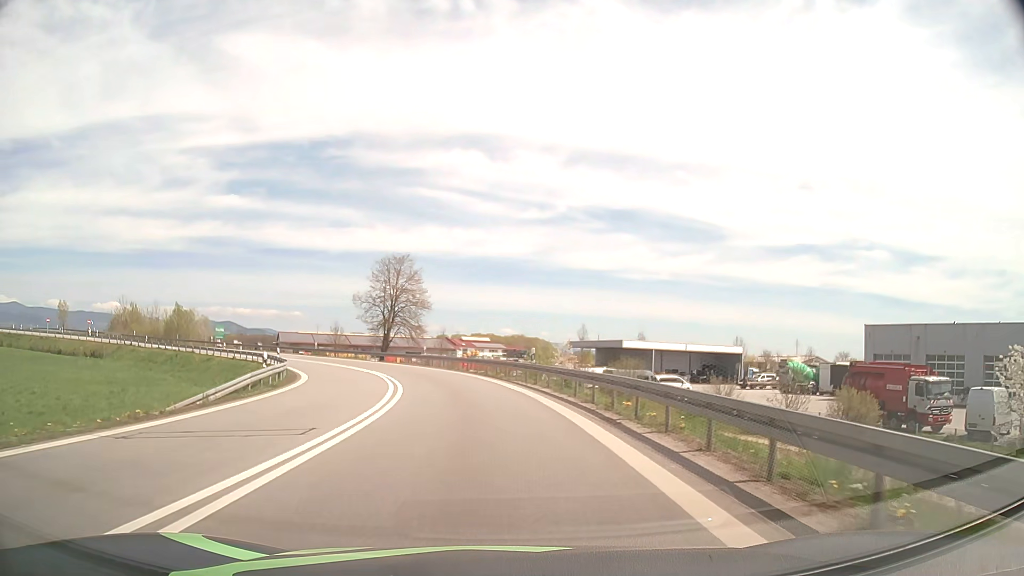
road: motorway_link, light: Day
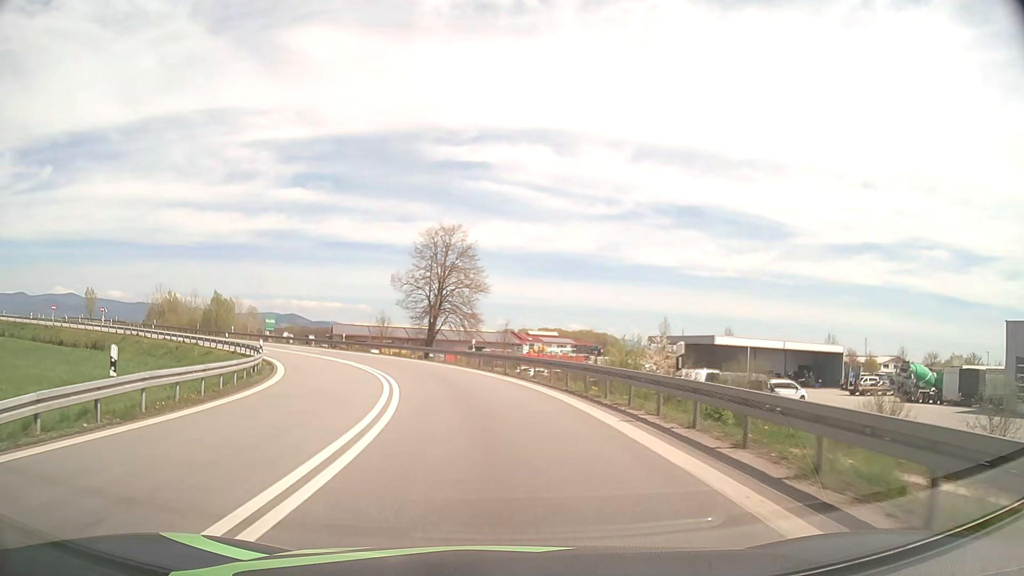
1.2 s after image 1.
(-0.6, +14.1) m; -5°
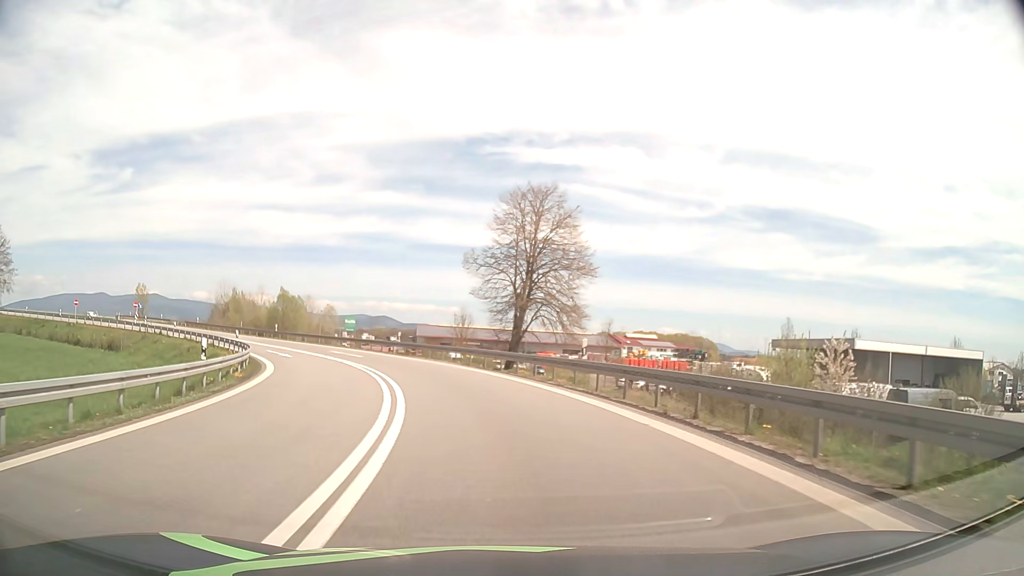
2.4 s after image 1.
(-0.9, +14.4) m; -8°
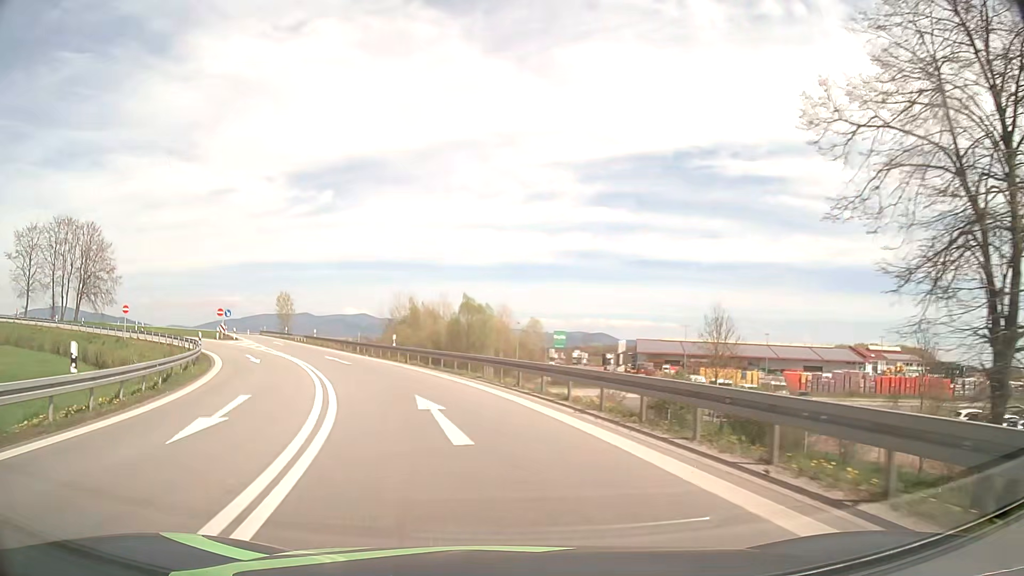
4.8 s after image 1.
(-4.1, +29.2) m; -18°
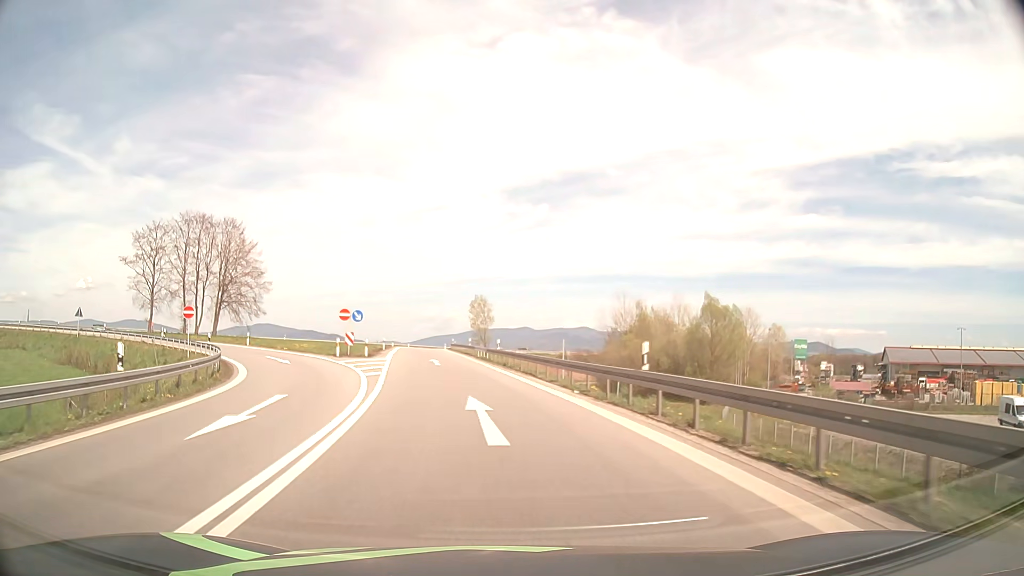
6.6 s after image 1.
(-4.0, +23.1) m; -19°
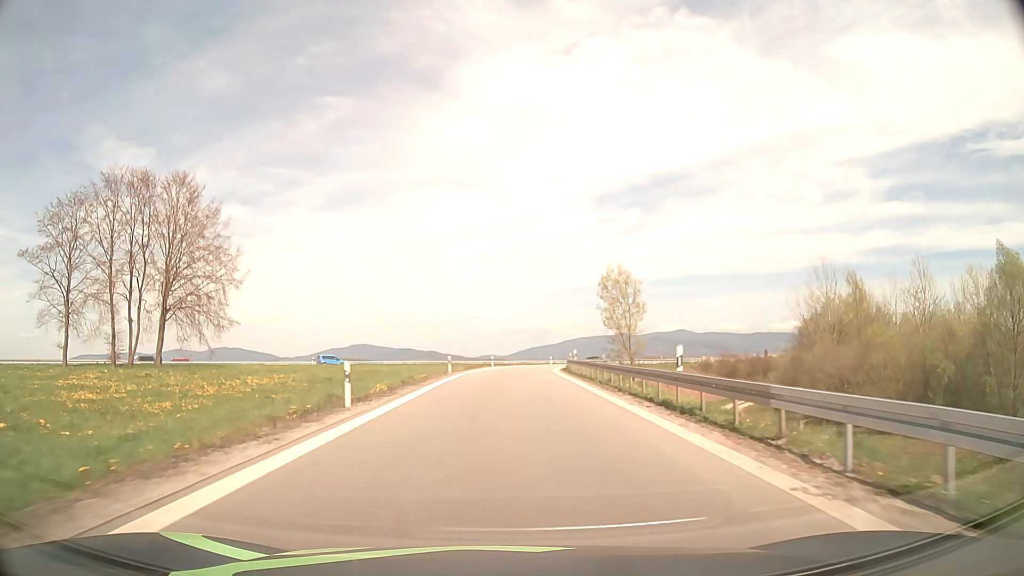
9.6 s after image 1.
(-4.8, +43.7) m; -9°
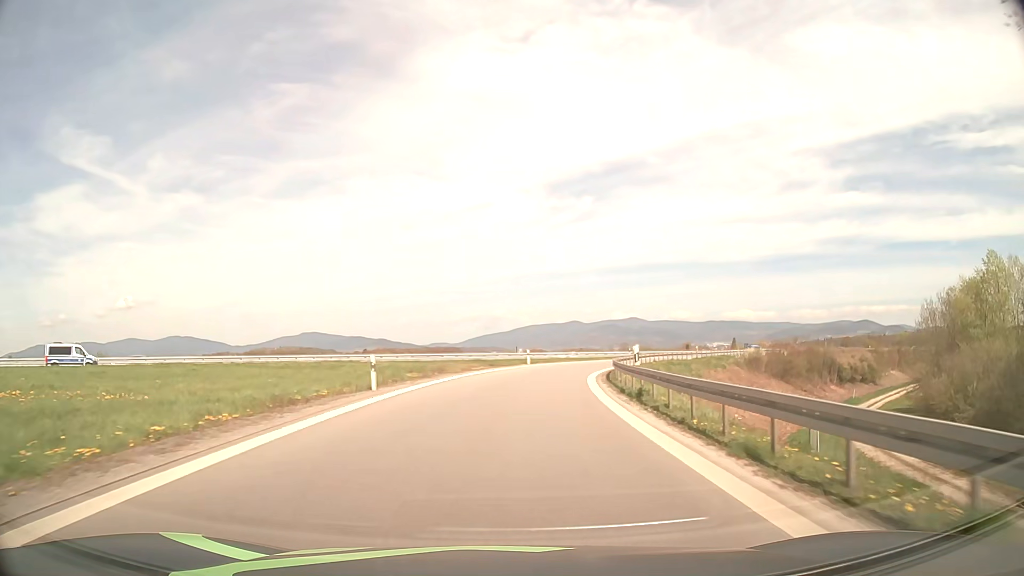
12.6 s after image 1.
(+0.8, +45.6) m; +4°
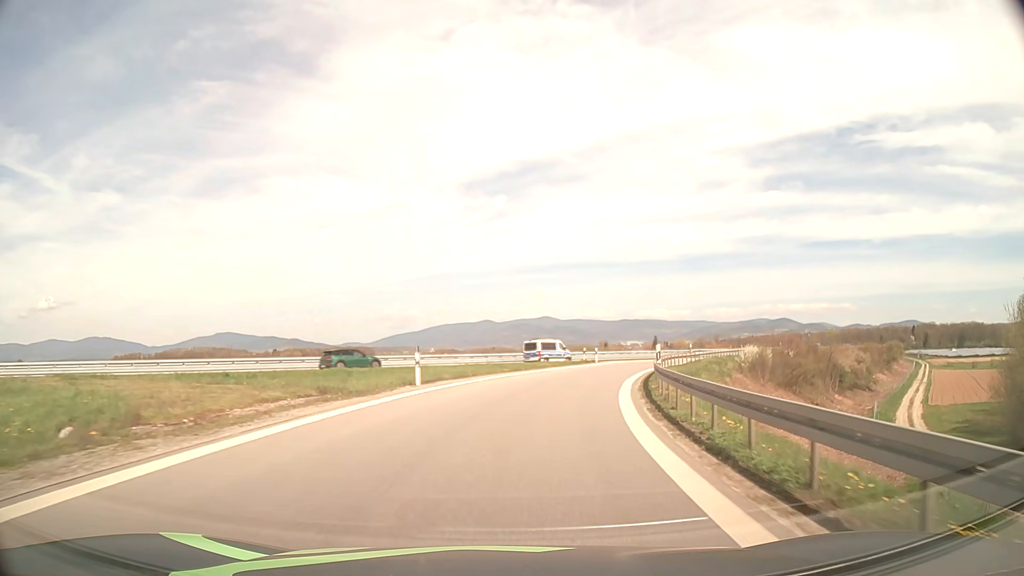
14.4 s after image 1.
(+1.3, +26.3) m; +7°
(0, +10) (+2, +20) (+4, +30) (+7, +39) (+11, +48) (+15, +57) (+20, +66) (+26, +74) (+32, +82) (+38, +90) m
